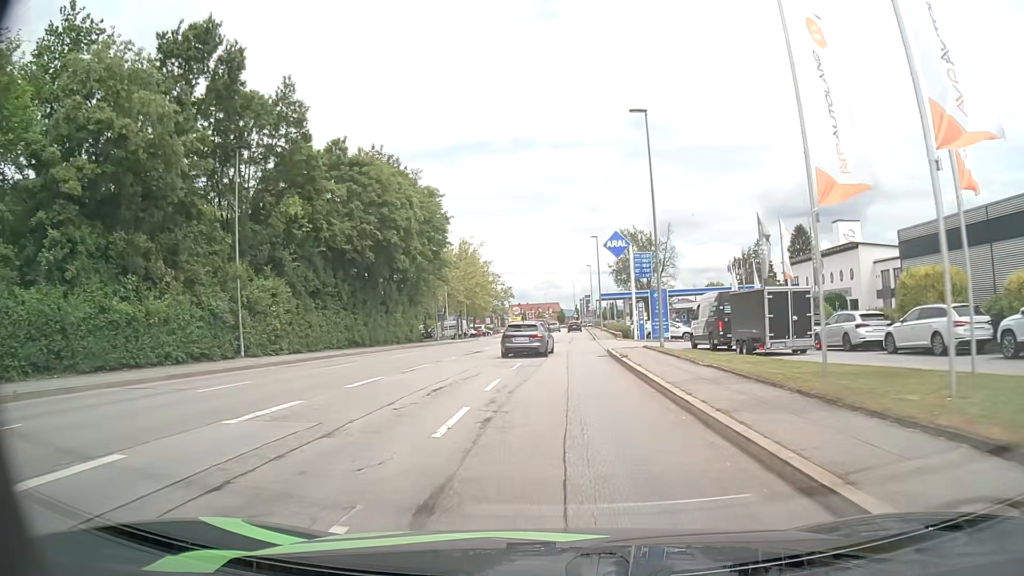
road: tertiary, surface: asphalt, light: Day
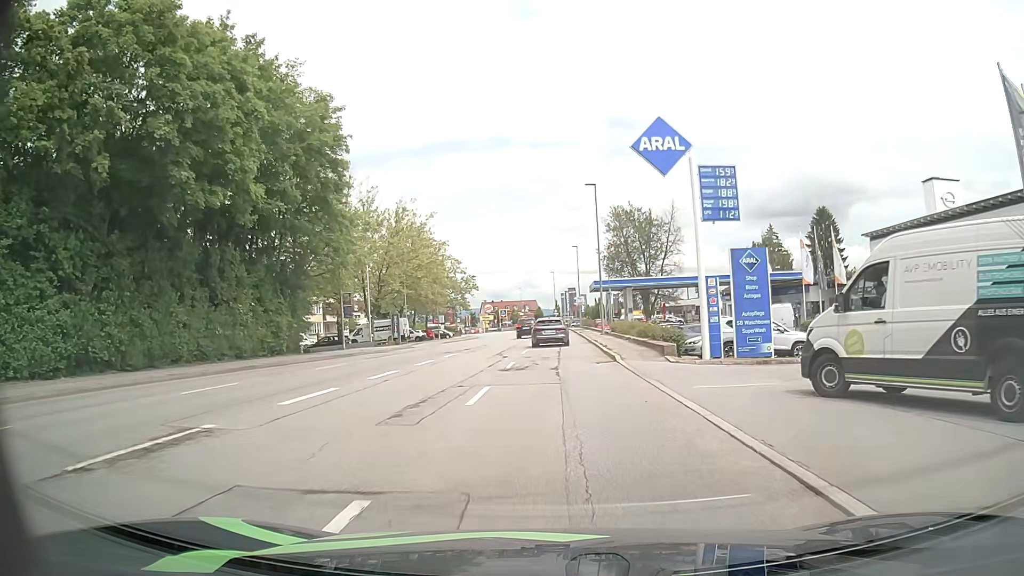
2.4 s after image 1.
(+0.6, +27.4) m; +2°
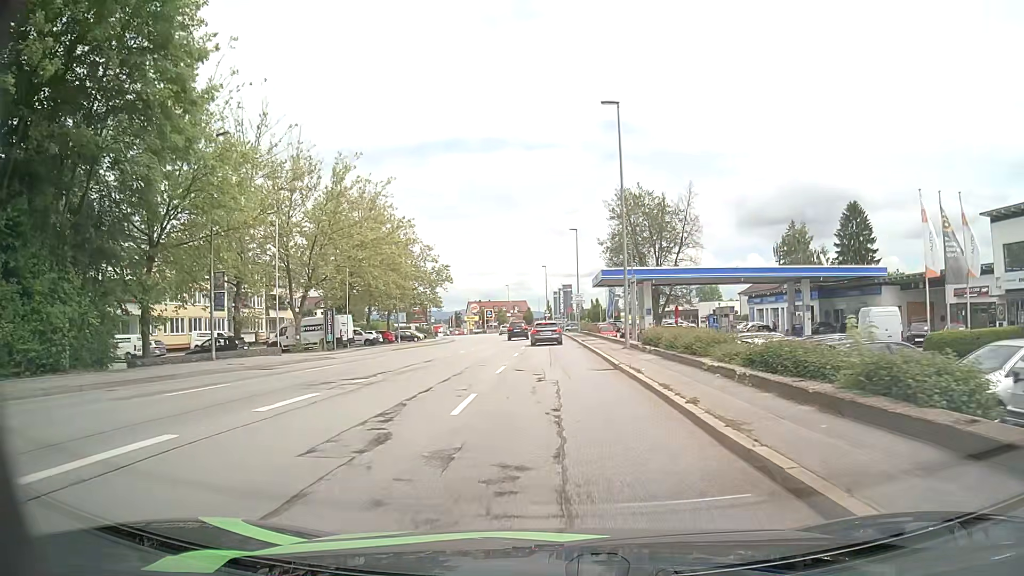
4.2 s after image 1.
(0.0, +18.3) m; +1°
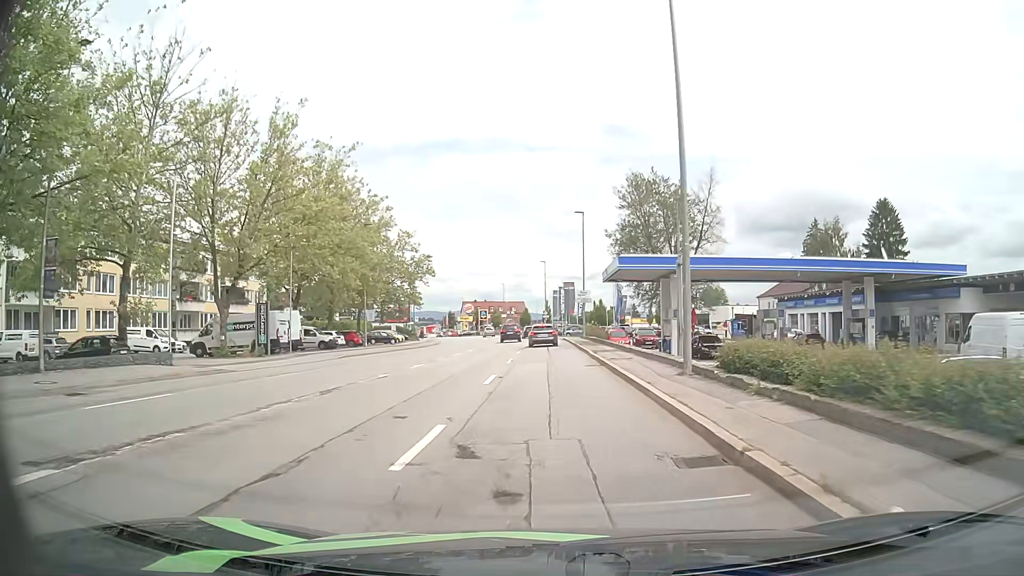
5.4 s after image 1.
(-0.1, +12.0) m; 0°
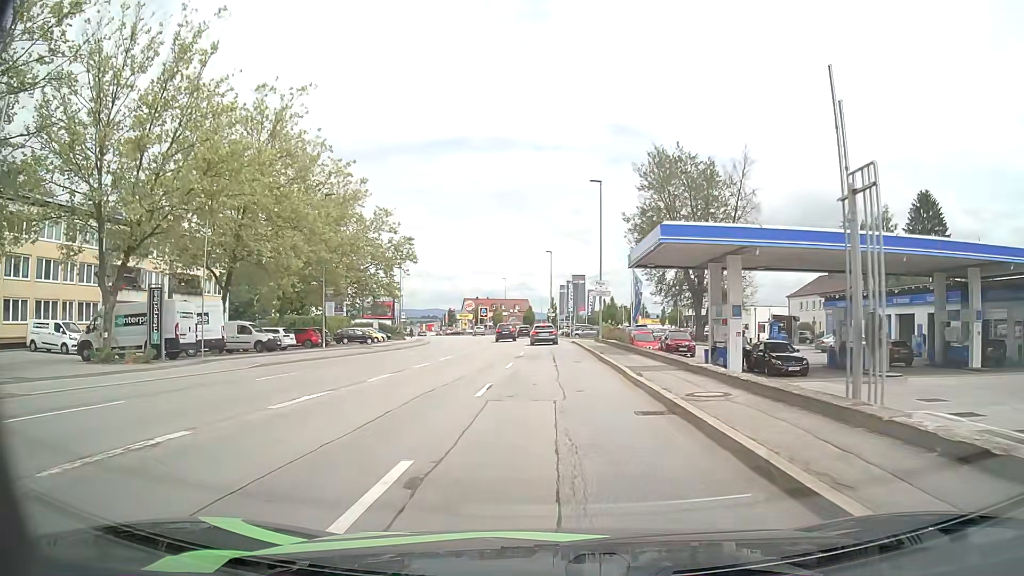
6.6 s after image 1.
(-0.1, +12.0) m; 0°
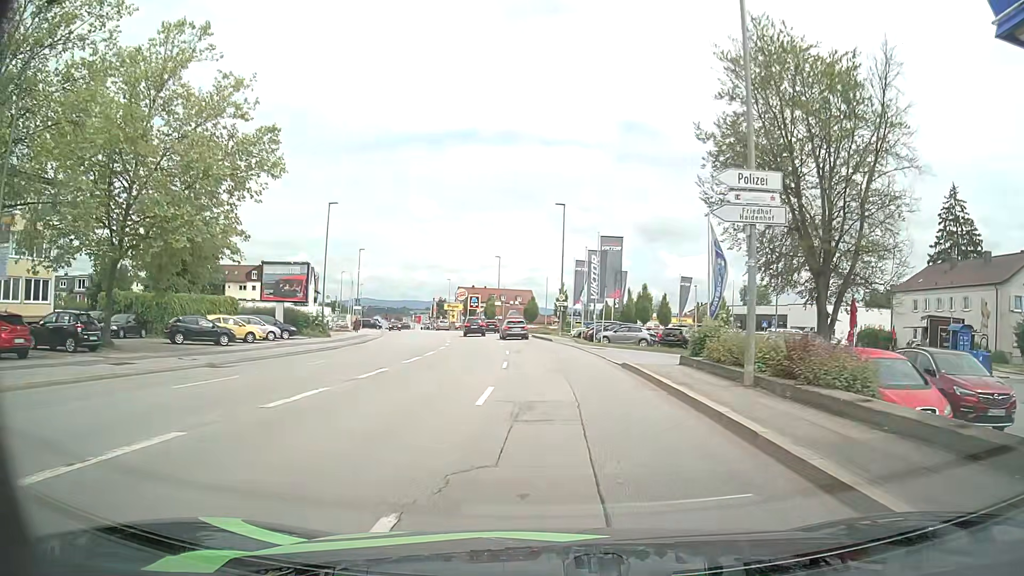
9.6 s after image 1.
(-0.4, +30.5) m; -1°
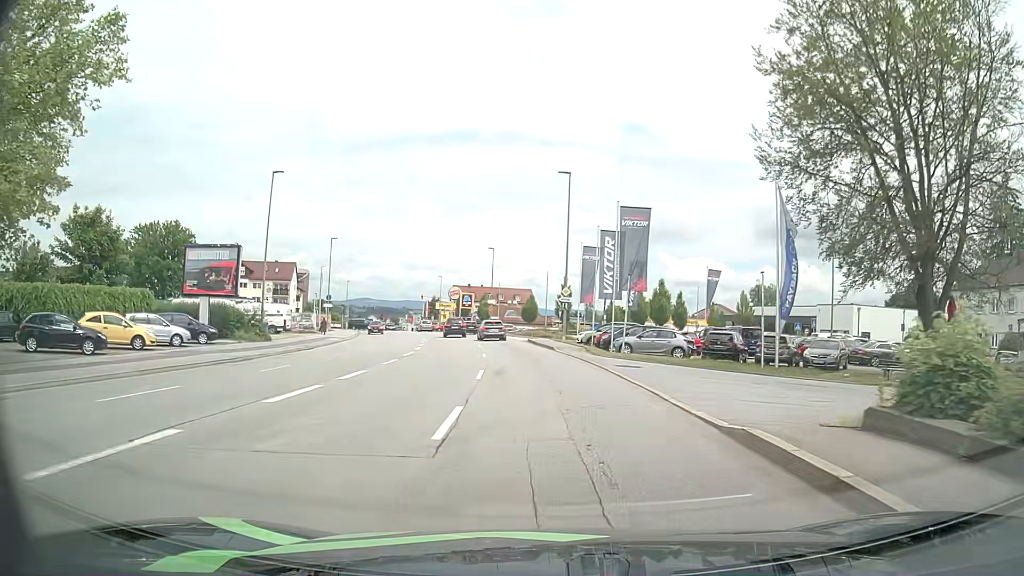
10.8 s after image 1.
(0.0, +11.6) m; 0°
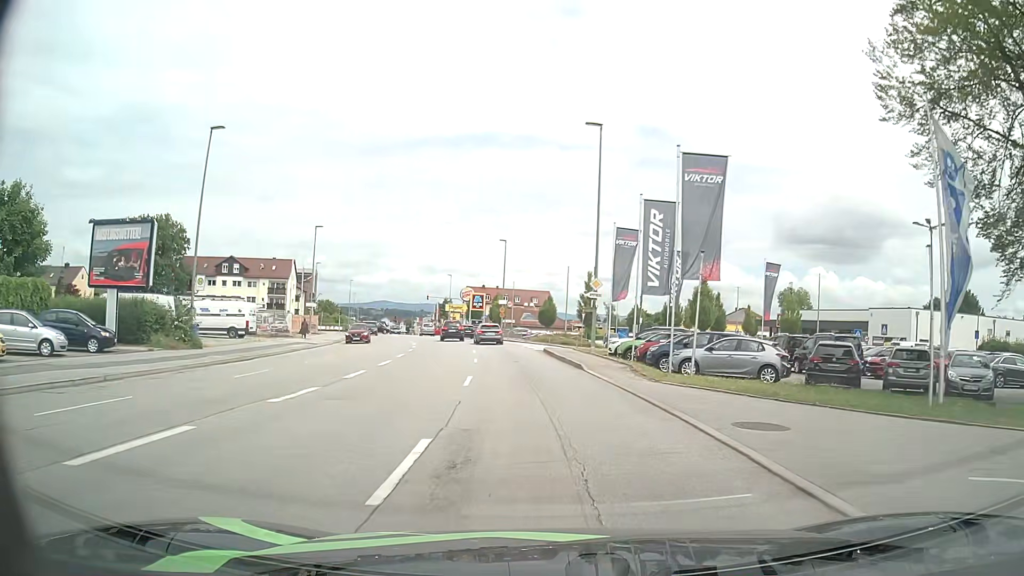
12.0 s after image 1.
(-0.2, +10.8) m; -2°
